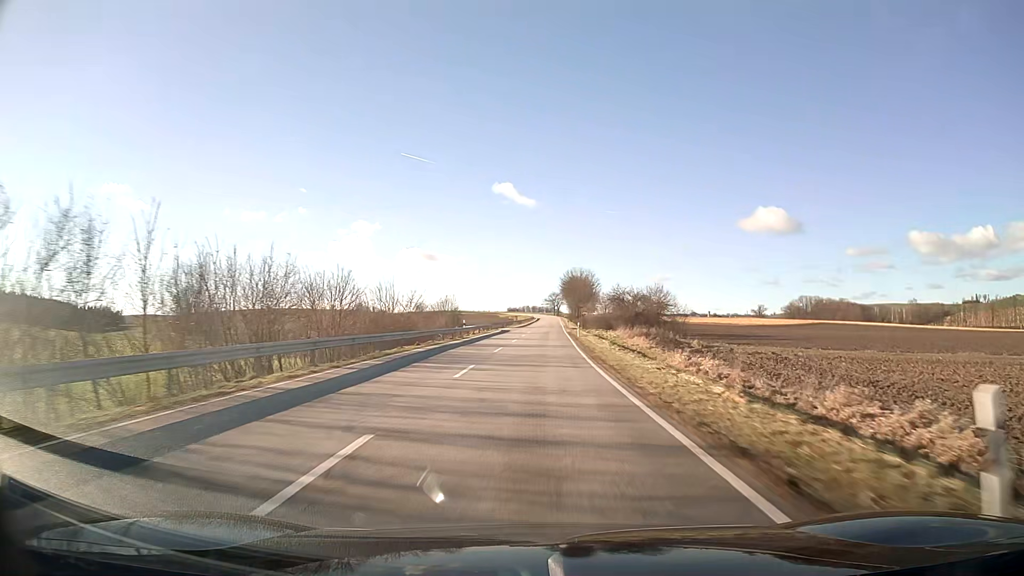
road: secondary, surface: asphalt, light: Day
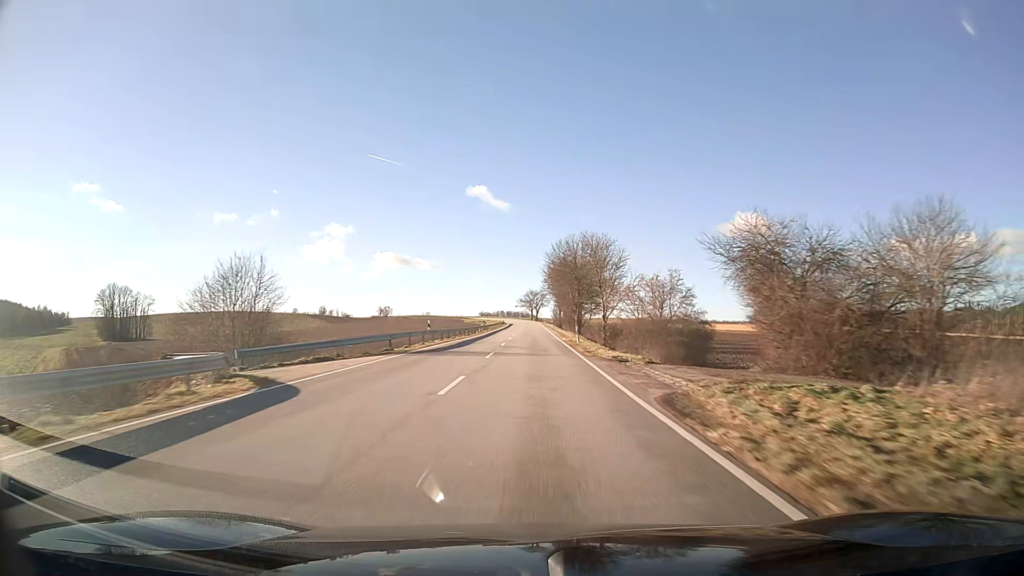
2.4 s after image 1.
(+1.1, +63.5) m; +2°
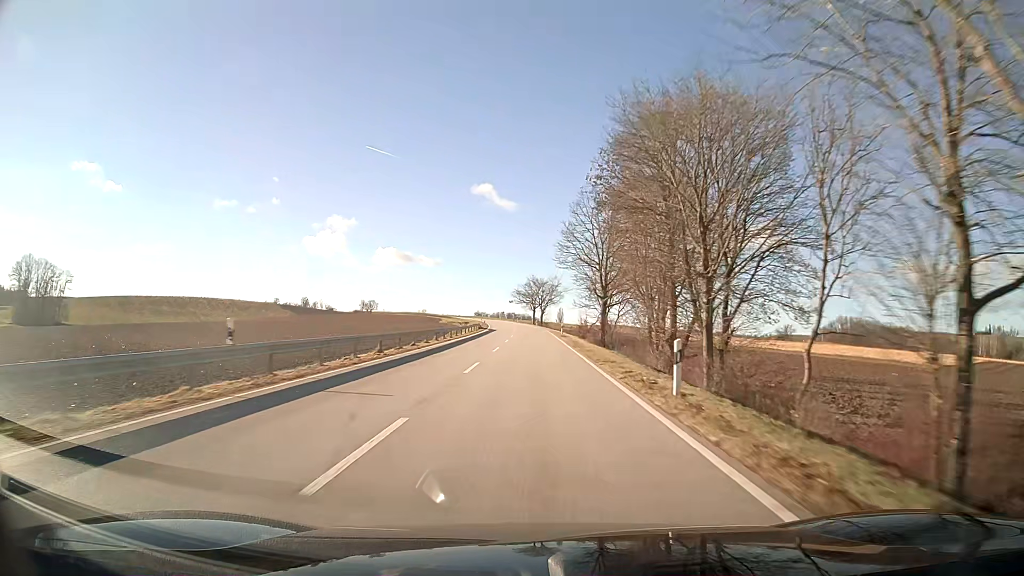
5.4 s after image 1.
(-0.2, +79.5) m; 0°
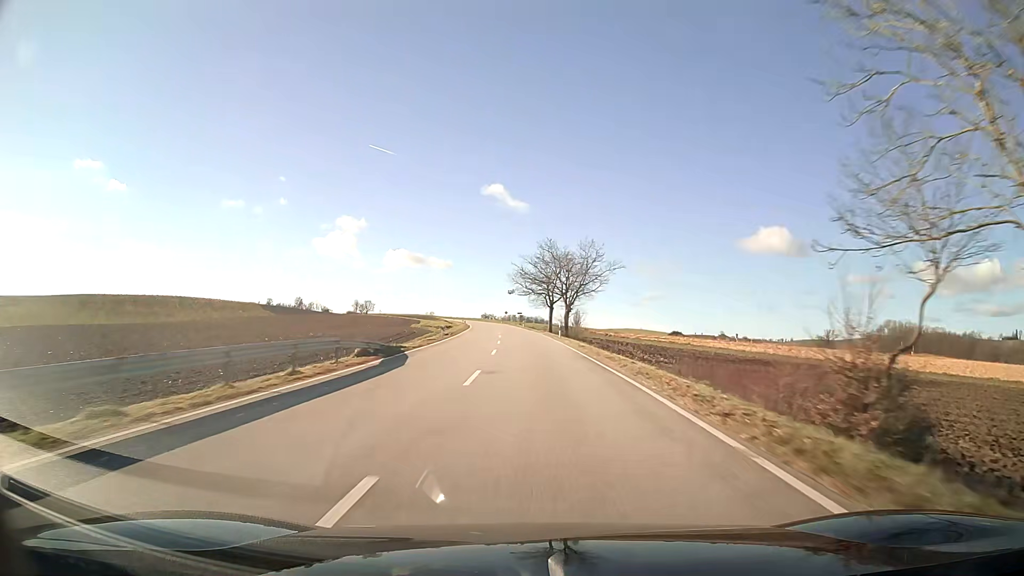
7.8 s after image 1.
(-0.5, +63.8) m; -1°
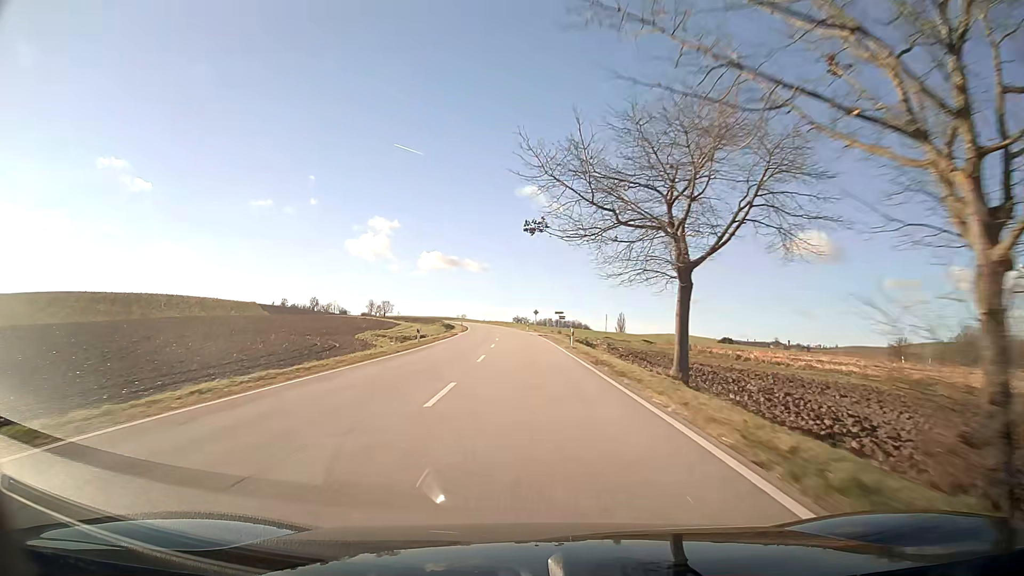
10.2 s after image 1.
(-1.7, +63.7) m; -3°
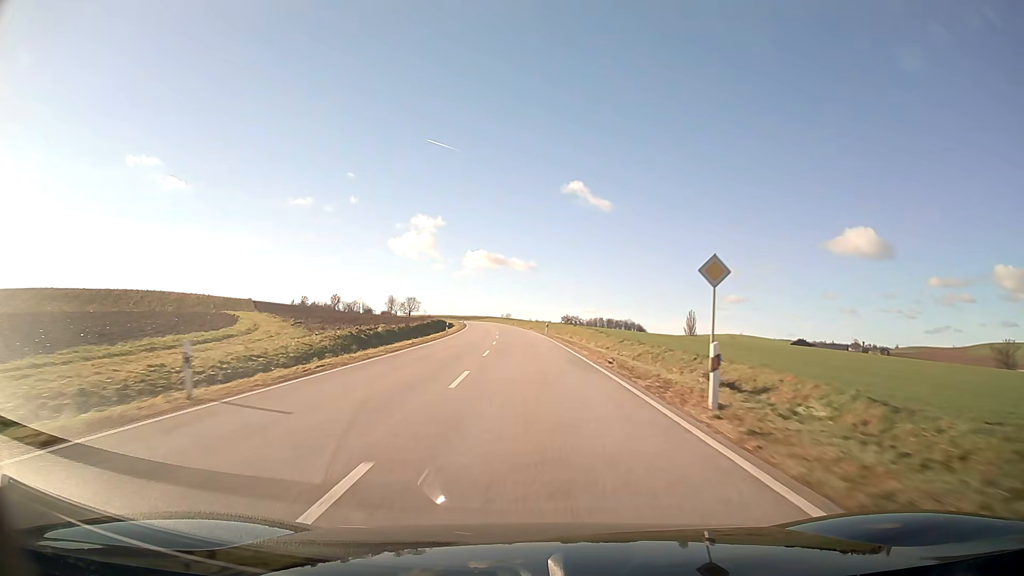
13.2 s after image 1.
(-2.8, +79.7) m; -4°
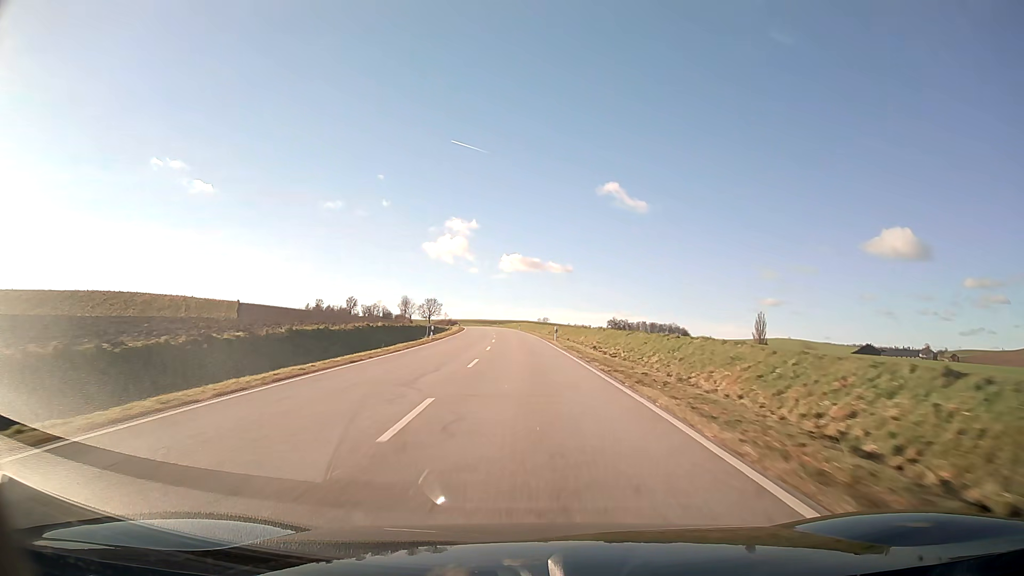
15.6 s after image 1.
(-1.7, +63.7) m; -3°
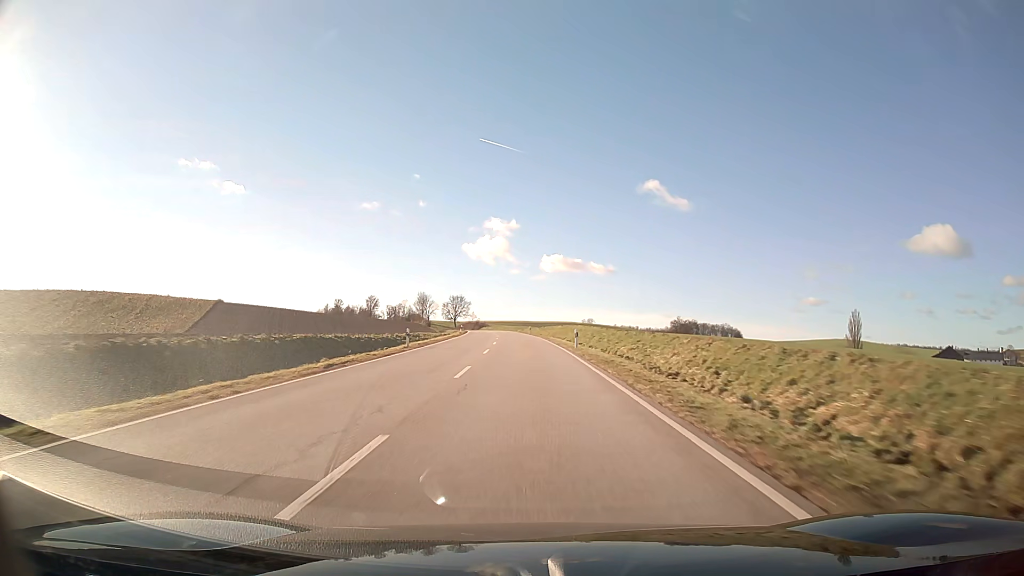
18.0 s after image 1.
(-1.9, +63.8) m; -4°
